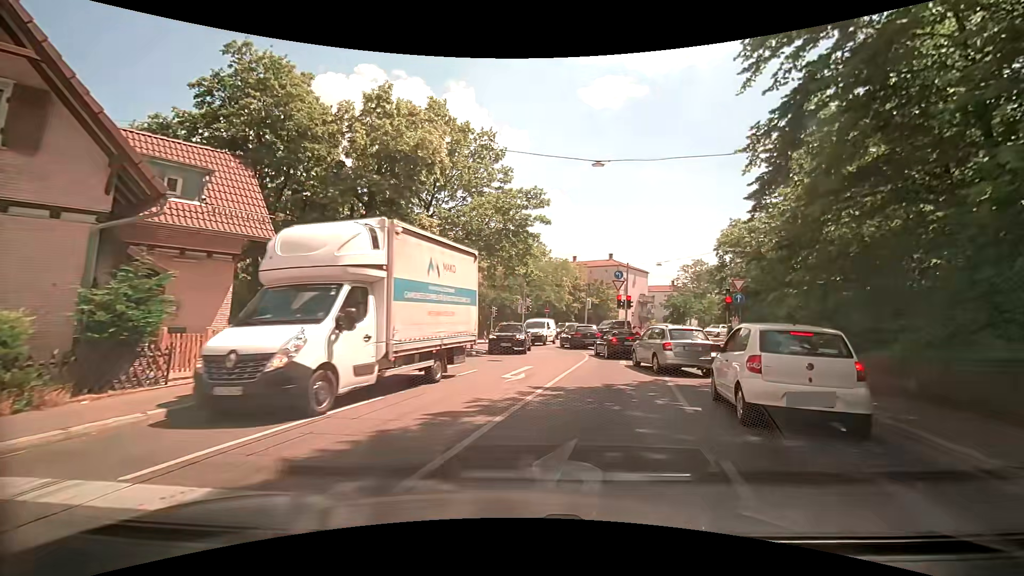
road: secondary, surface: asphalt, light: Day
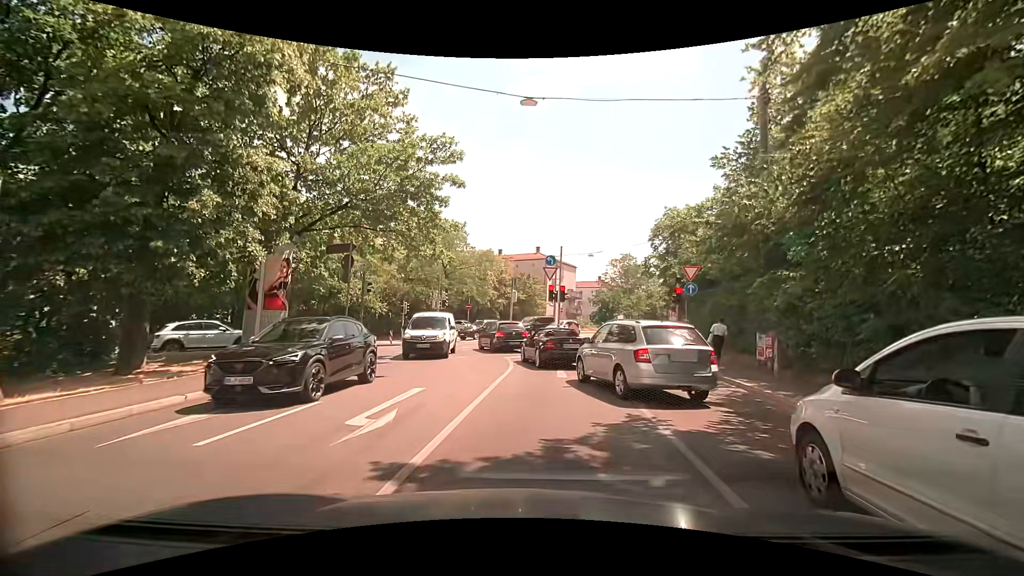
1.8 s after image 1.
(+0.4, +6.1) m; +7°
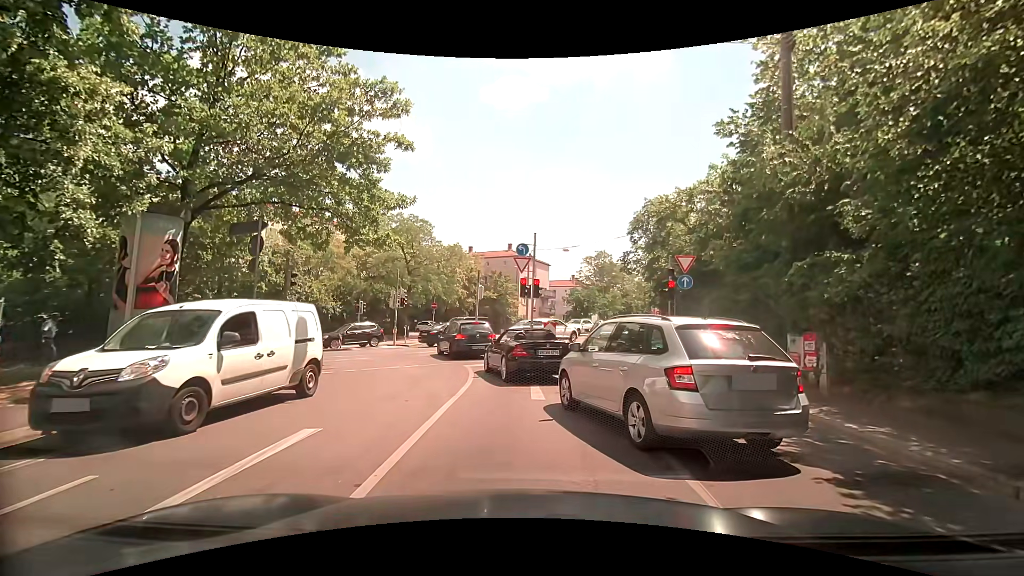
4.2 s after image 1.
(+0.2, +3.7) m; +5°
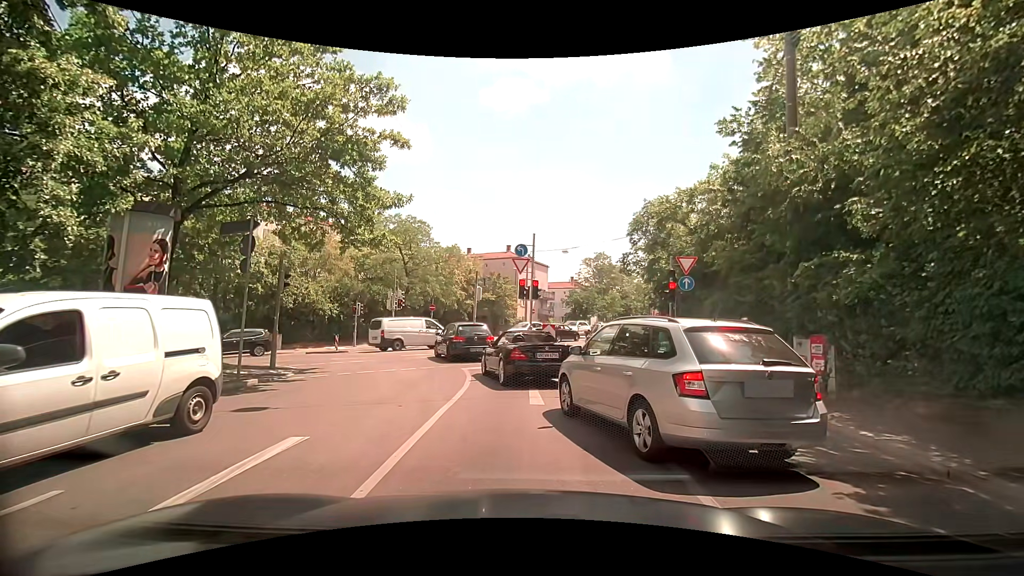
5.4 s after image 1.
(0.0, +0.3) m; 0°
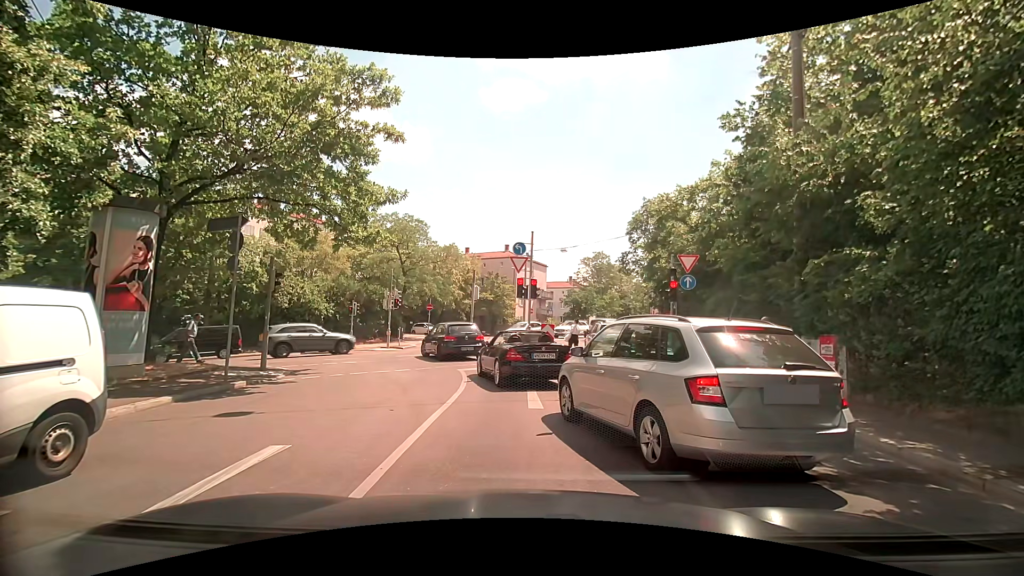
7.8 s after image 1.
(0.0, +0.5) m; 0°
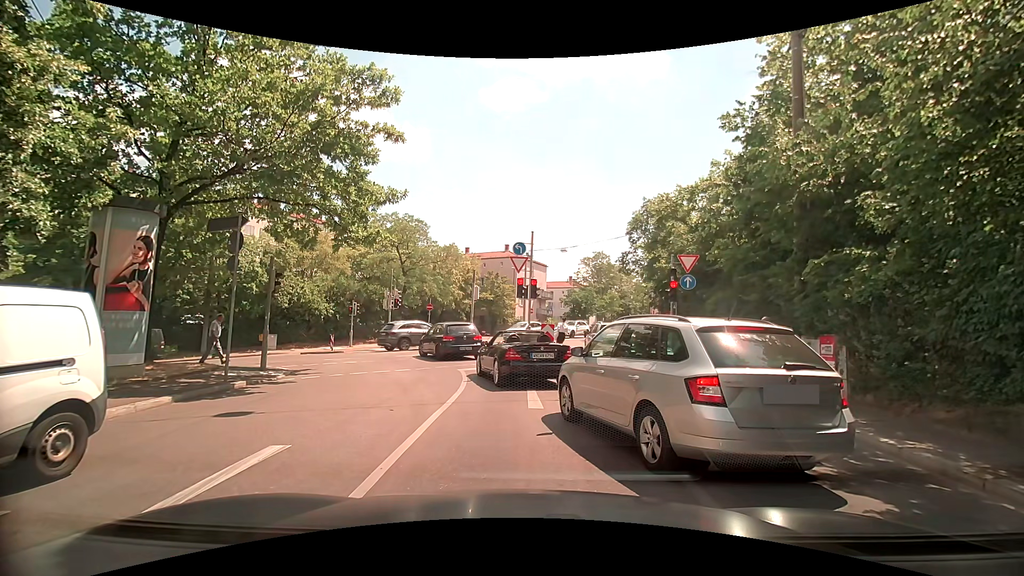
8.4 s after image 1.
(0.0, 0.0) m; 0°
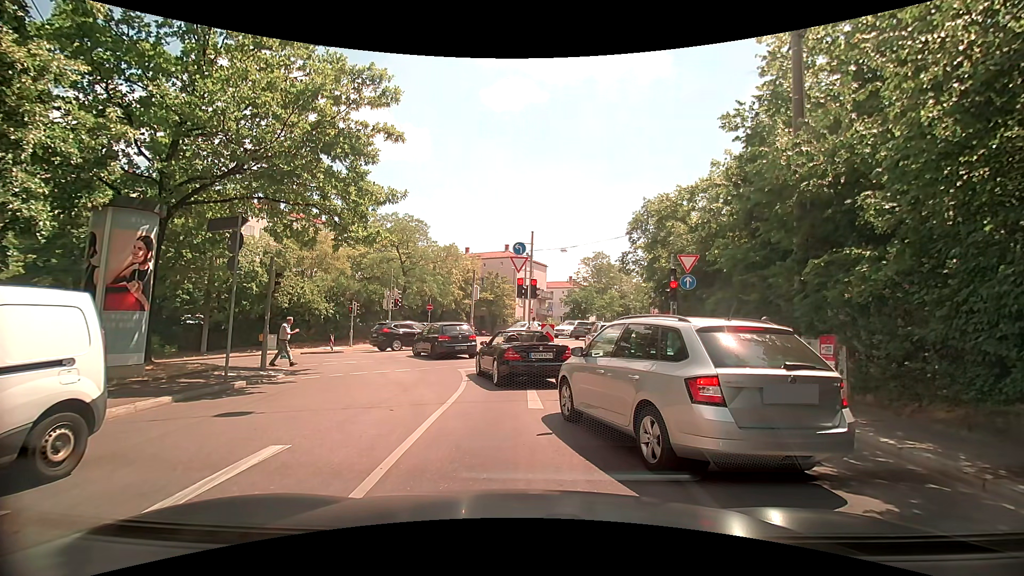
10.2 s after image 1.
(0.0, 0.0) m; 0°
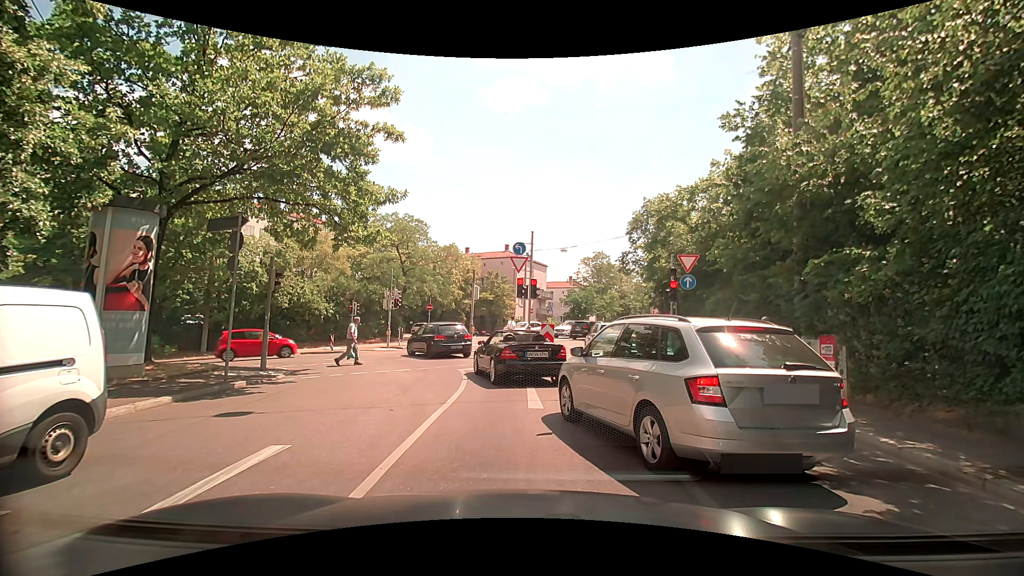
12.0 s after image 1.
(0.0, 0.0) m; 0°
